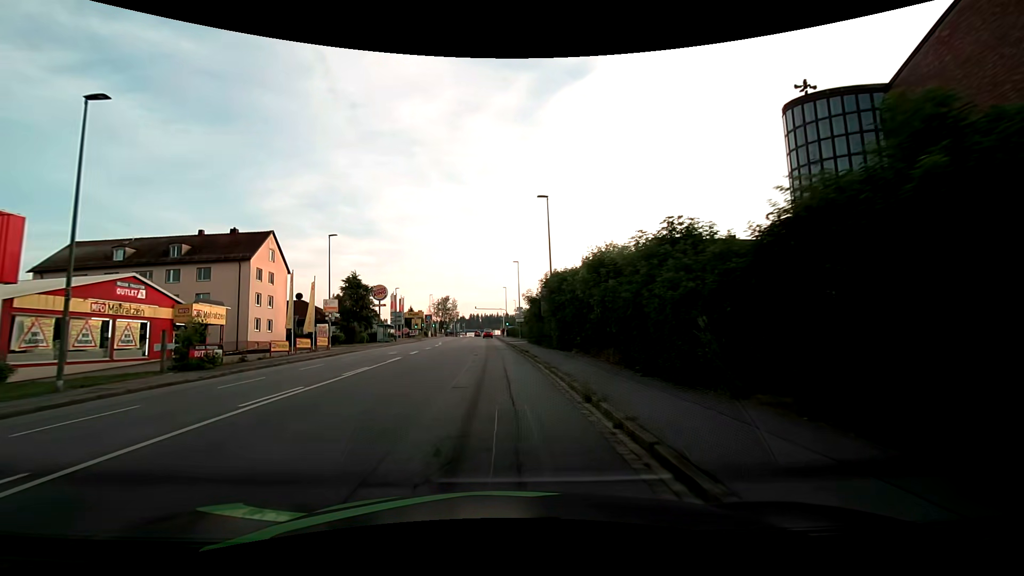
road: tertiary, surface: asphalt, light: Day
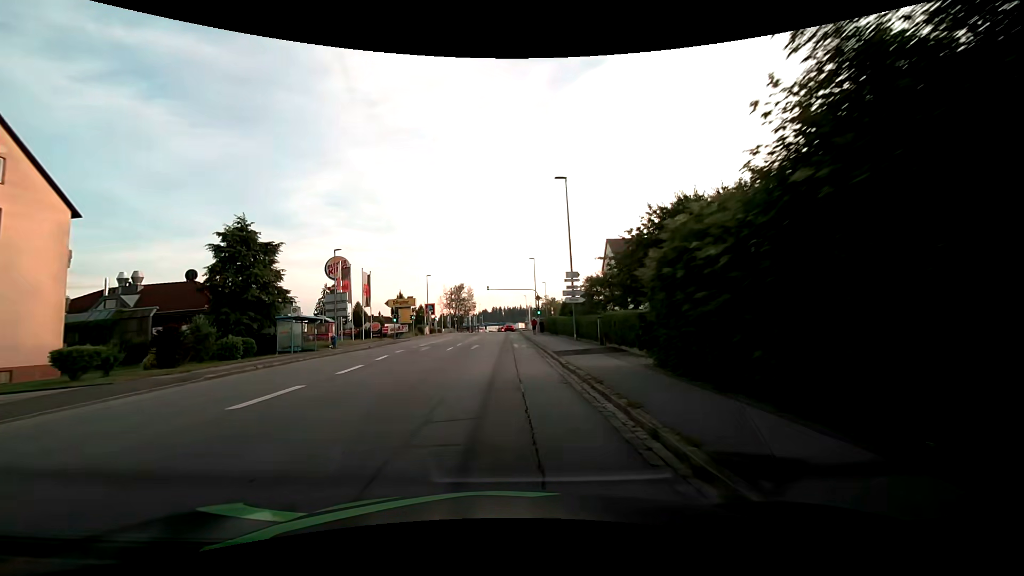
(-1.0, +35.4) m; -3°
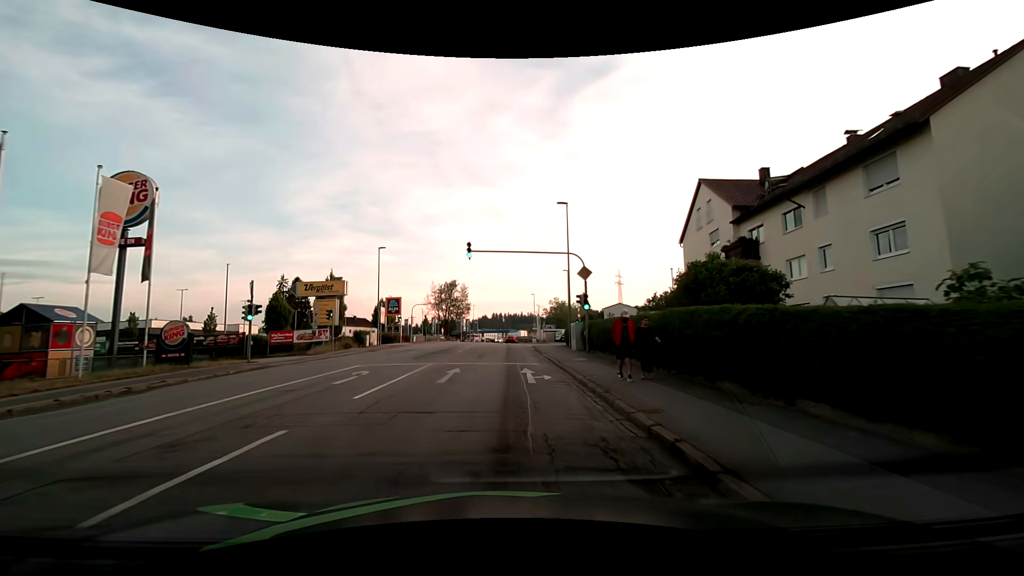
(-0.3, +34.5) m; 0°
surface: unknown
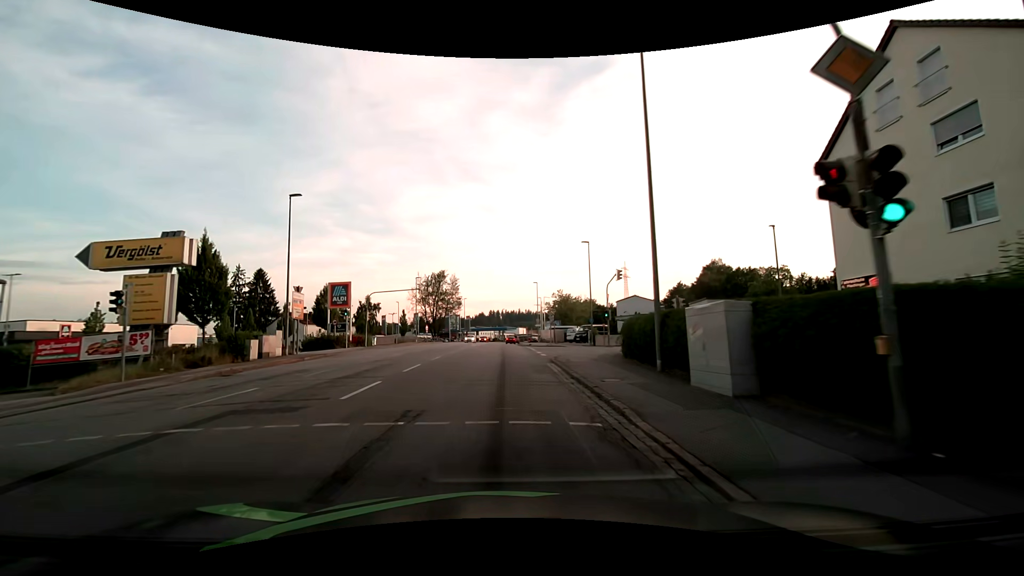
(0.0, +20.8) m; 0°
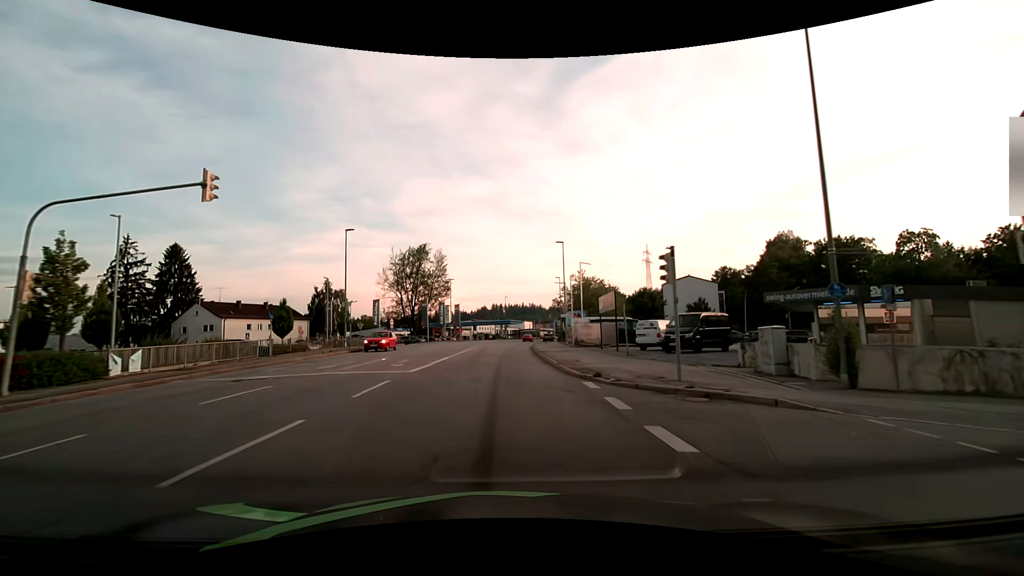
(-0.1, +35.3) m; -1°
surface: asphalt
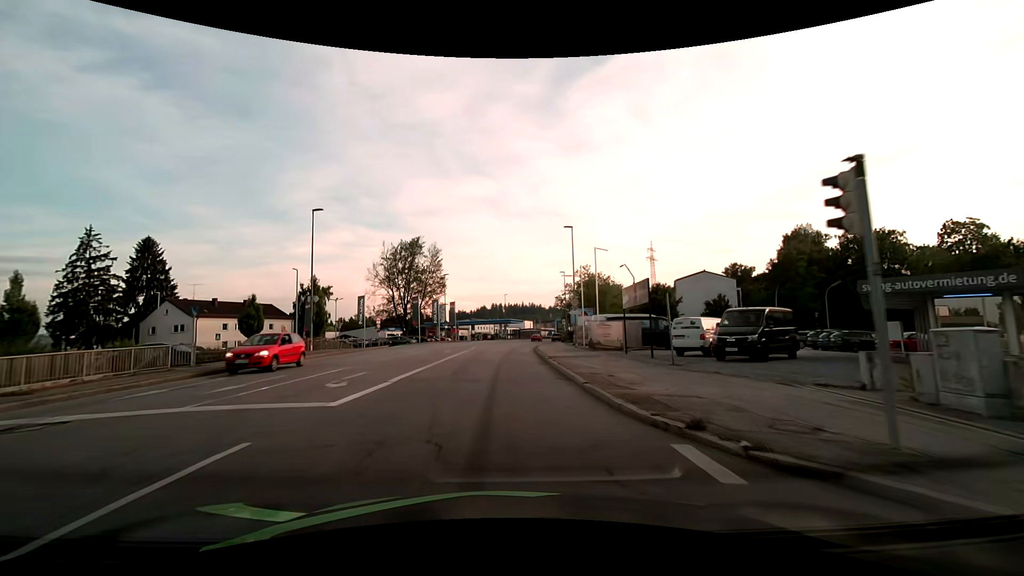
(0.0, +7.2) m; +1°
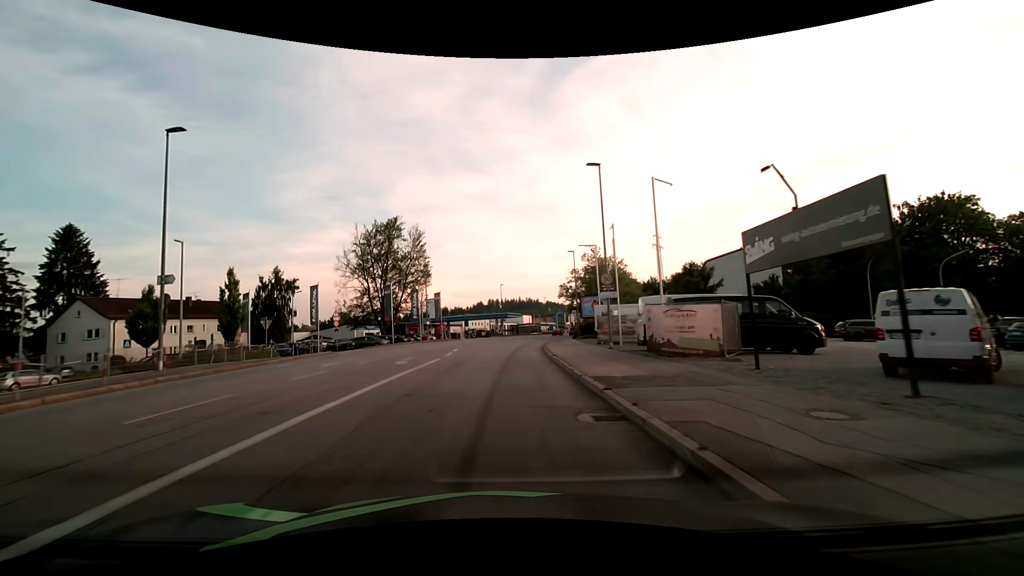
(0.0, +14.7) m; 0°
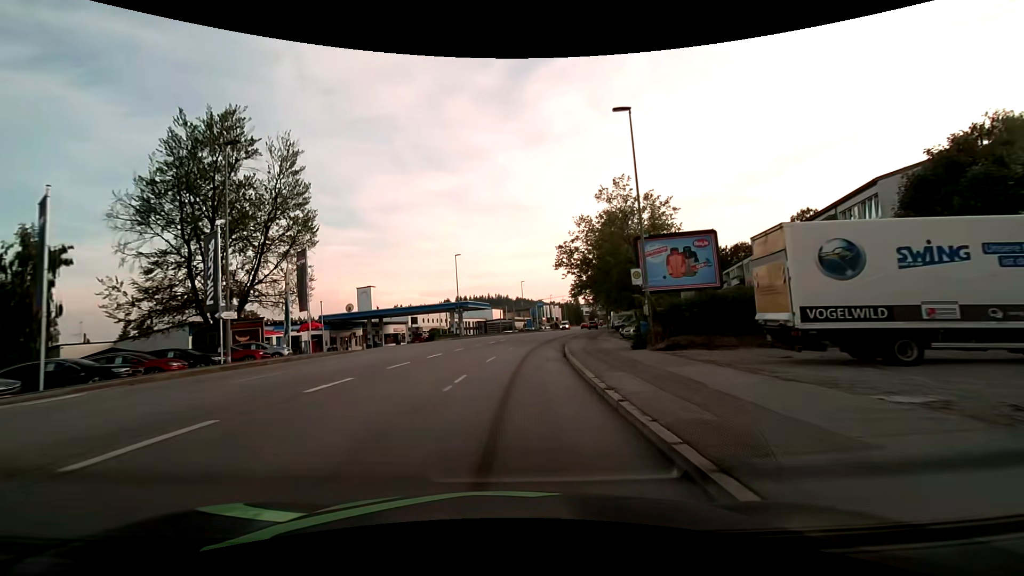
(+1.0, +38.3) m; +3°
(0, +10) (+1, +20) (+2, +30) (+3, +40) (+5, +50) (+7, +59) (+9, +69) (+11, +79) (+14, +89) (+16, +98) m
